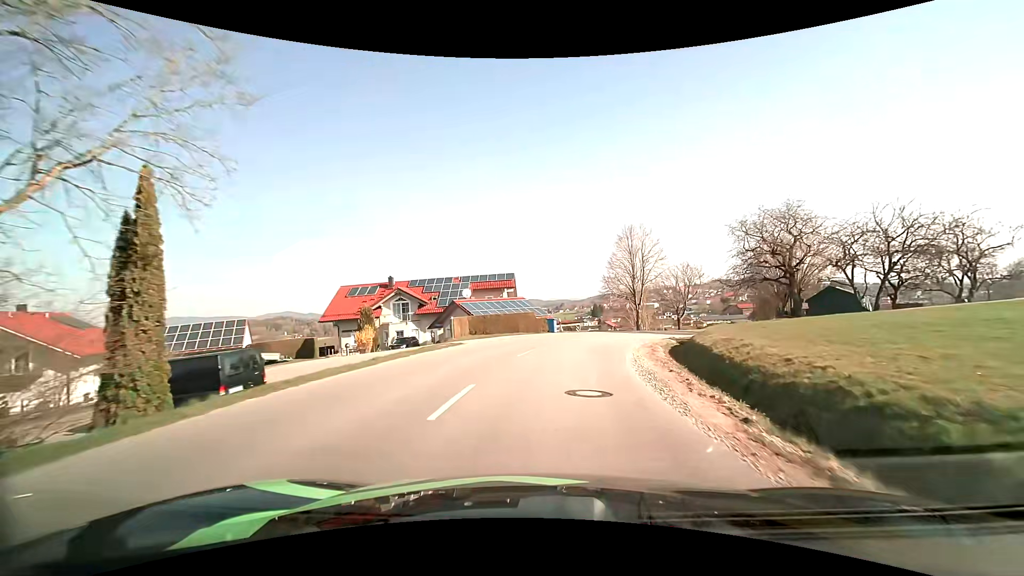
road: tertiary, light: Day
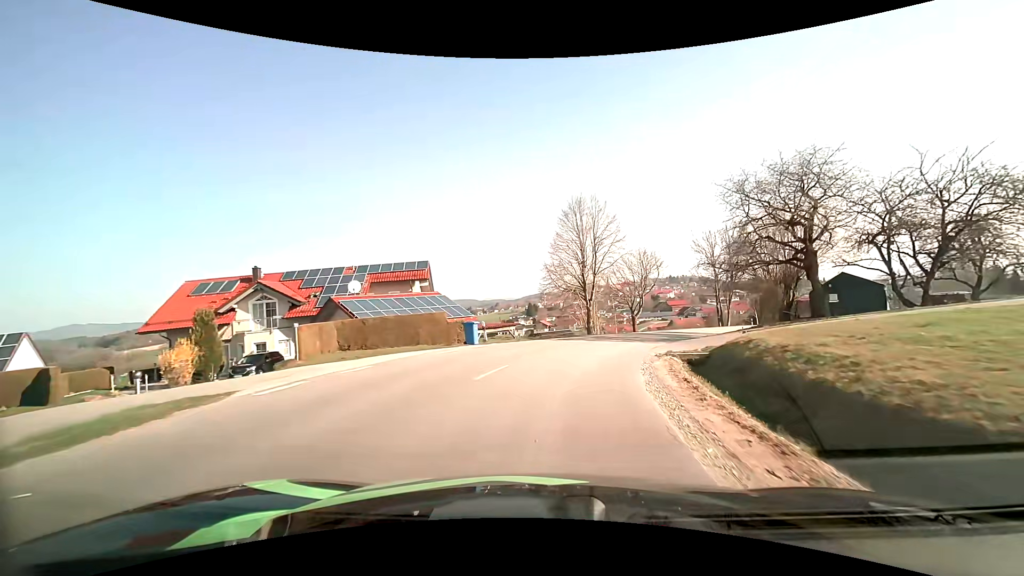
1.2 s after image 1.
(+0.9, +13.8) m; +7°
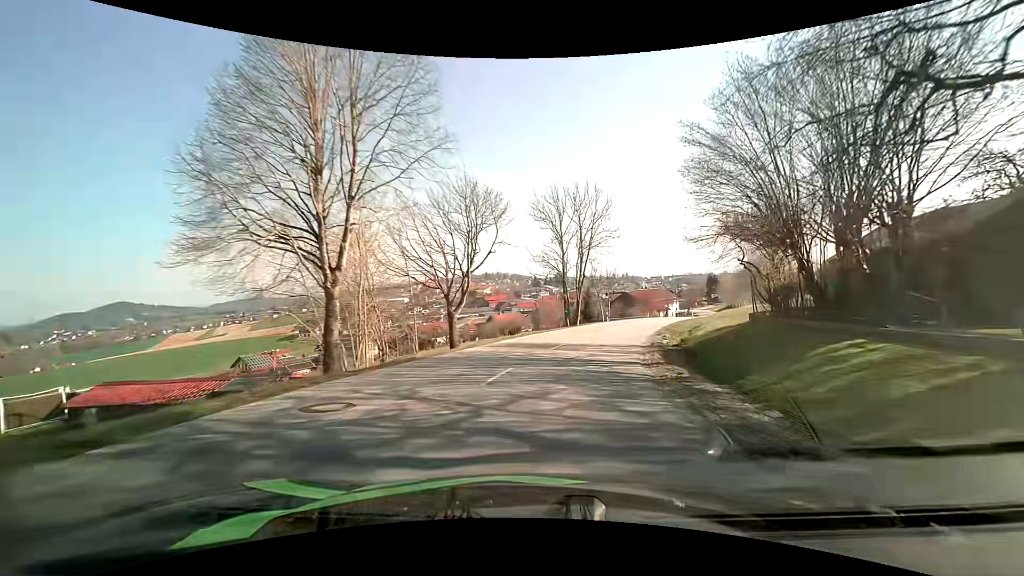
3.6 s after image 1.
(+4.2, +26.8) m; +20°
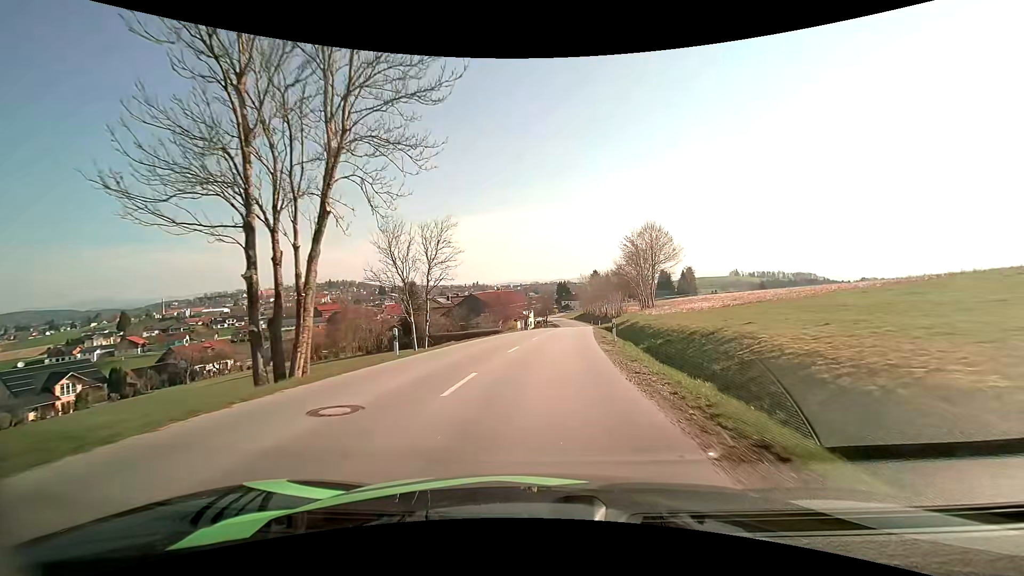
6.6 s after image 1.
(+6.8, +36.5) m; +17°
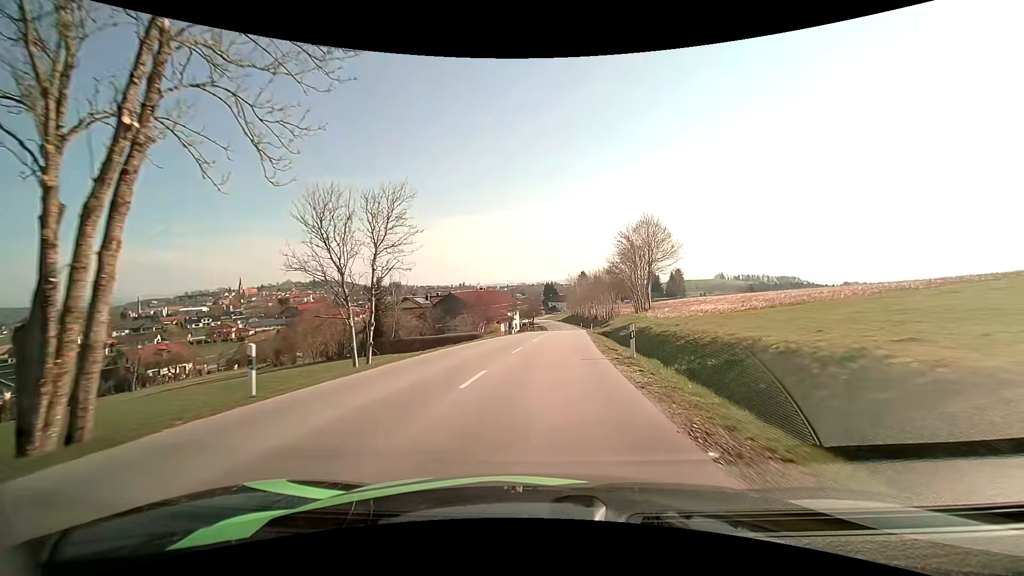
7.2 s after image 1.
(+0.1, +7.9) m; +1°
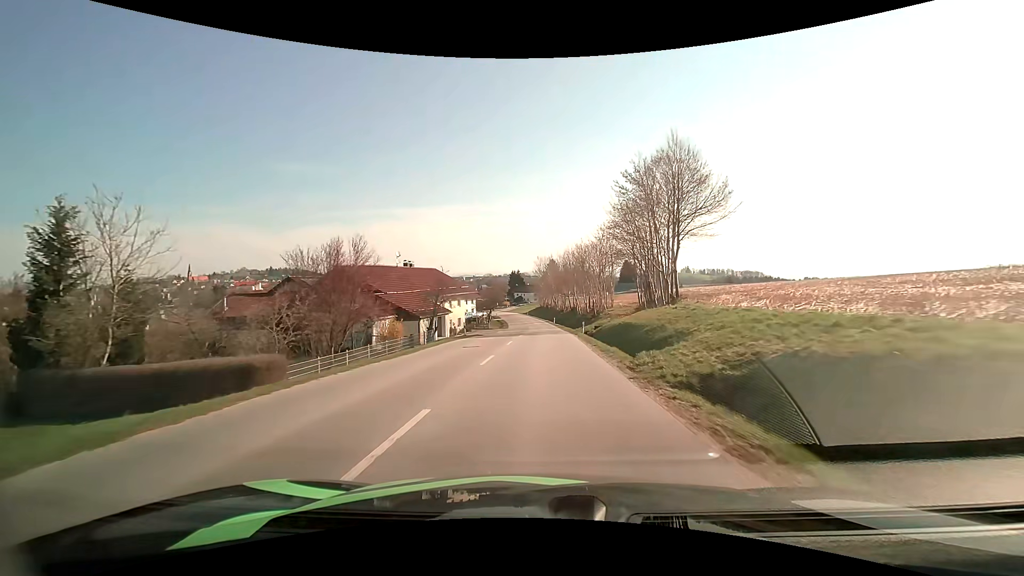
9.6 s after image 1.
(+1.6, +32.4) m; +4°
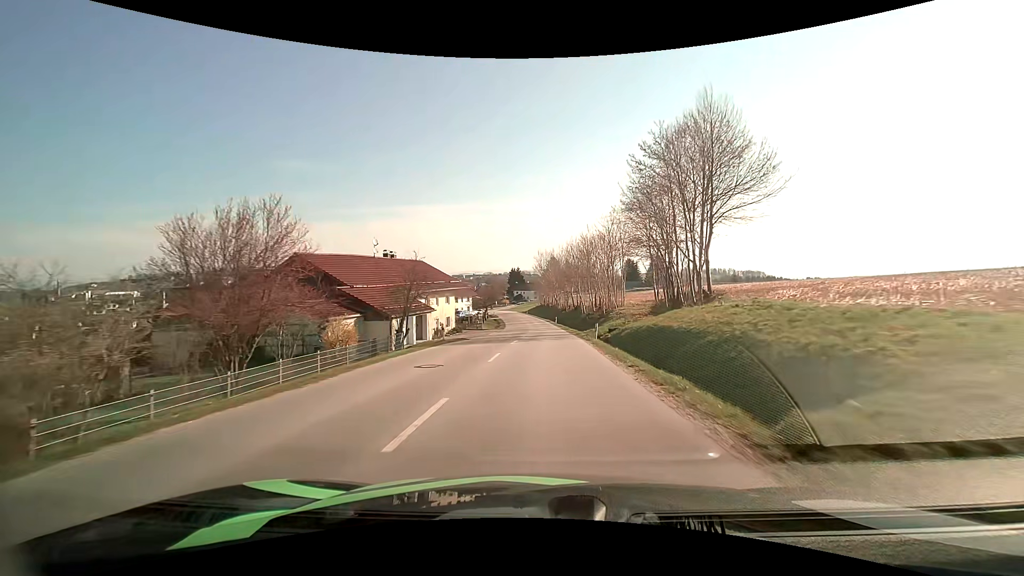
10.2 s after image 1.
(0.0, +8.2) m; 0°
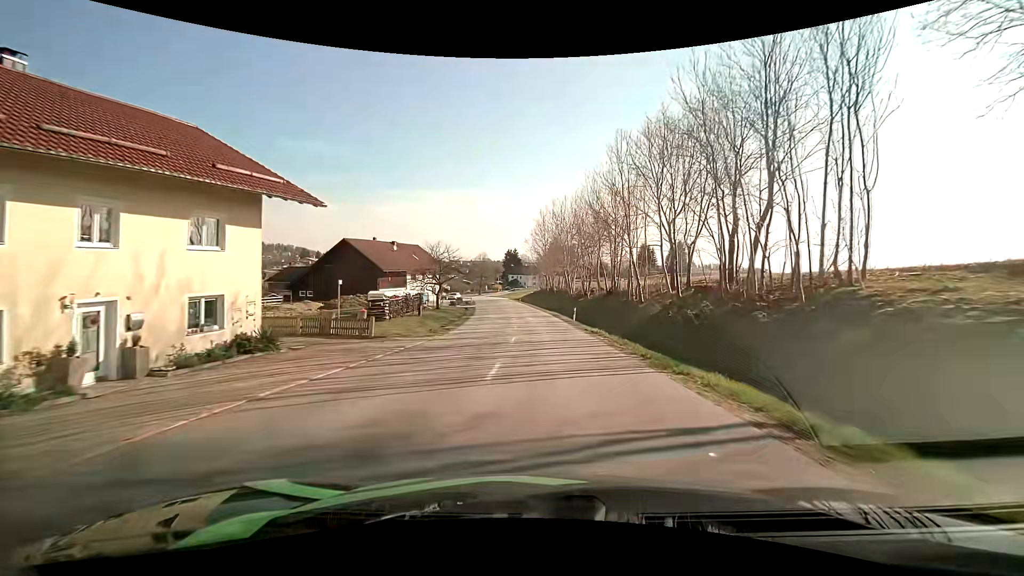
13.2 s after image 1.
(-0.1, +41.2) m; 0°
(0, +10) (0, +20) (0, +30) (-1, +40) (-1, +50) (-2, +60) (-3, +70) (-5, +80) (-6, +90) (-7, +100) m
